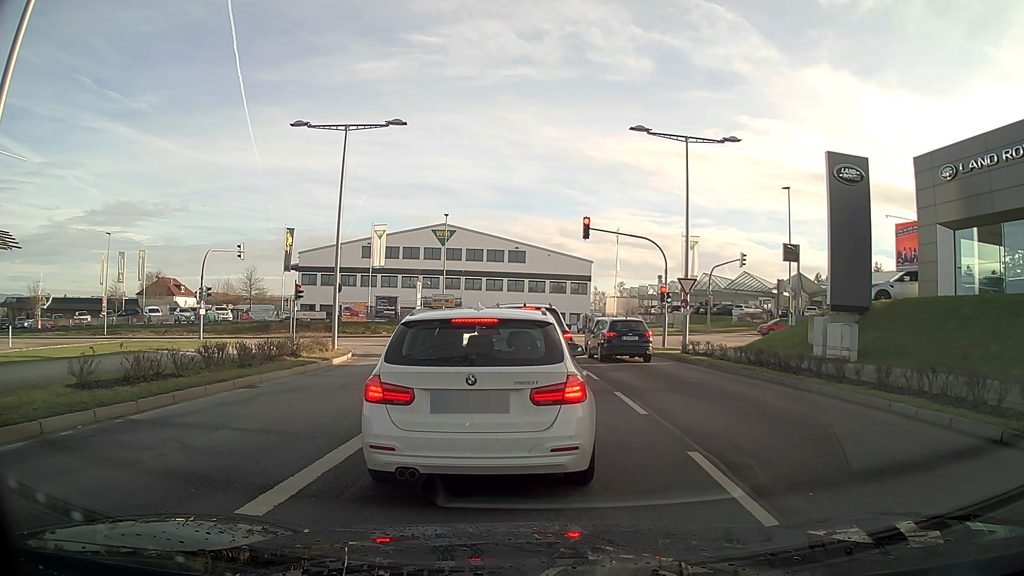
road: secondary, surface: asphalt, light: Day
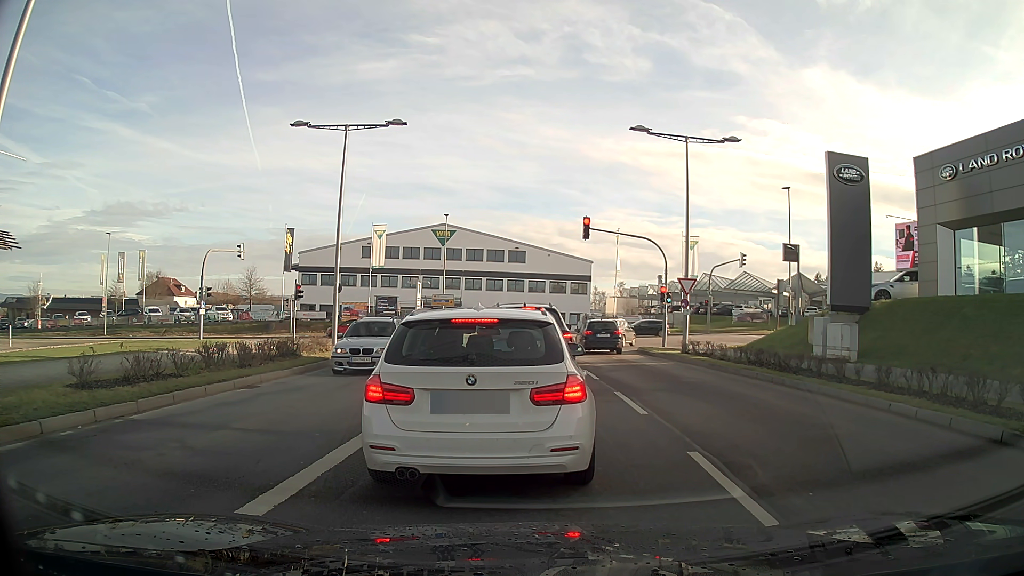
(0.0, 0.0) m; 0°
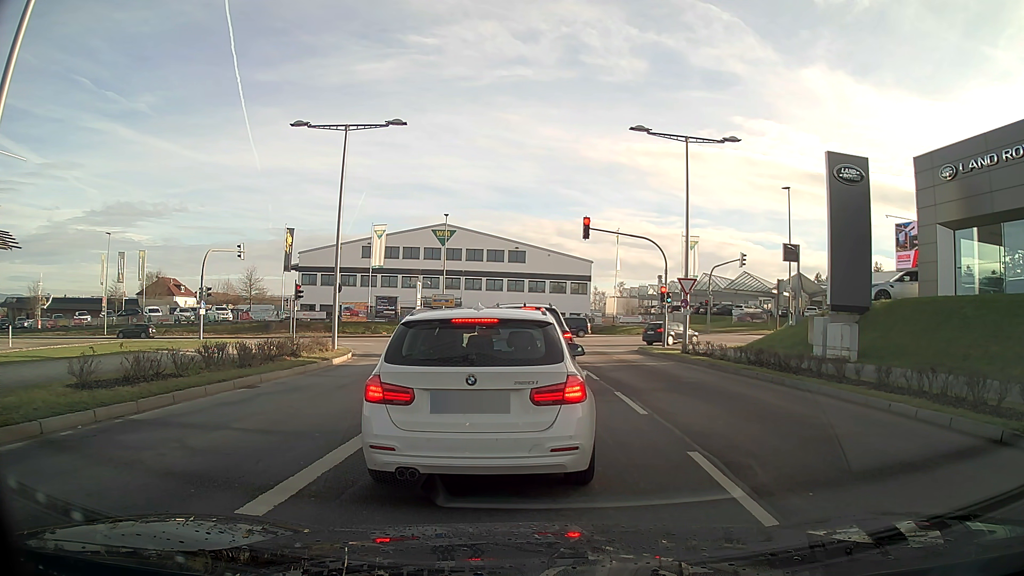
(0.0, 0.0) m; 0°
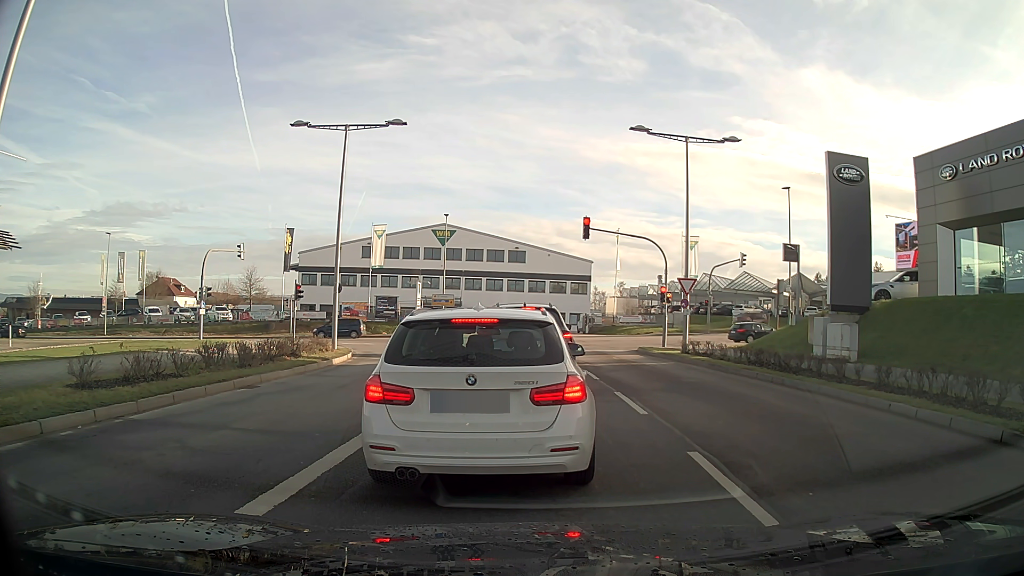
(0.0, 0.0) m; 0°
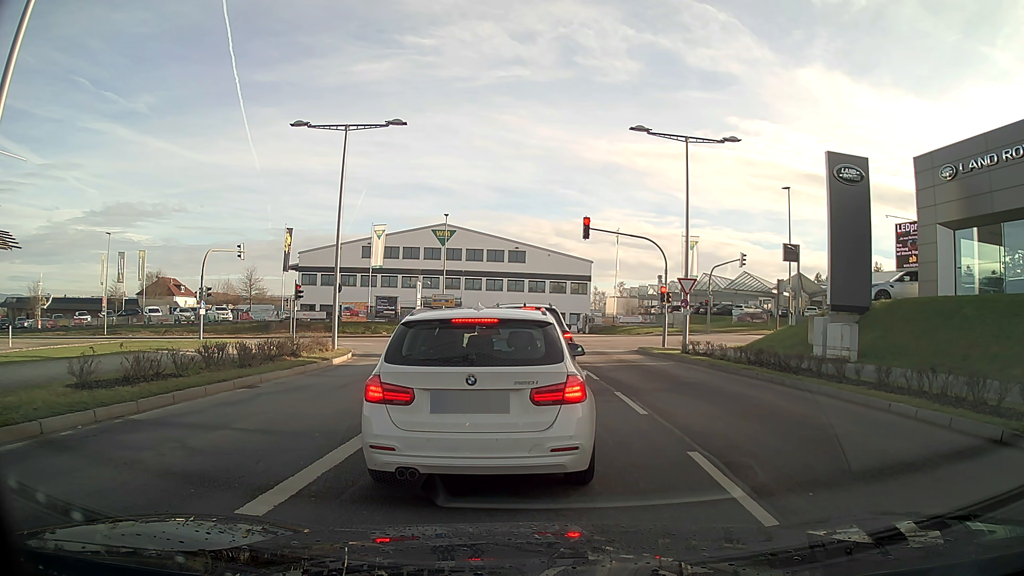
(0.0, 0.0) m; 0°
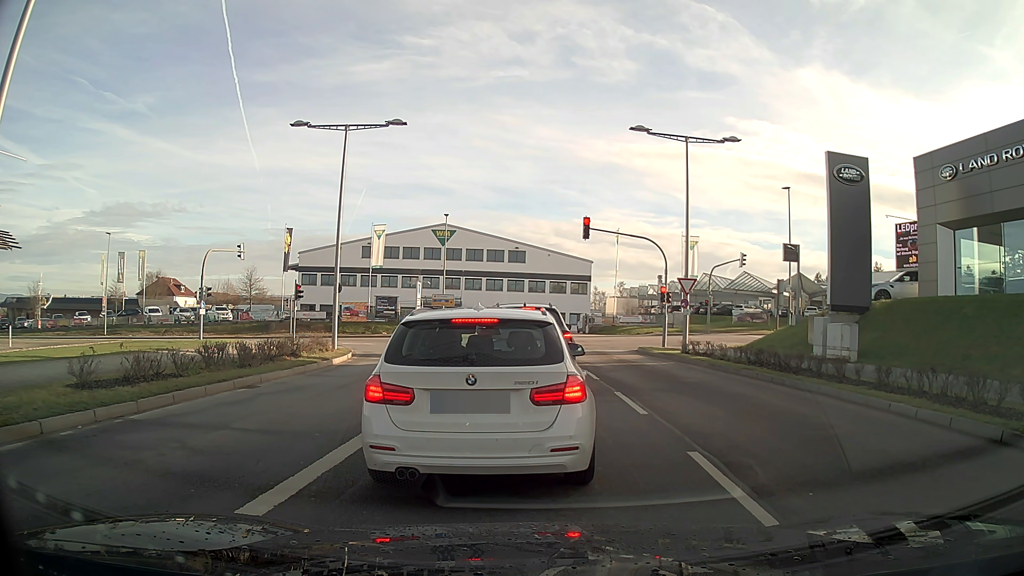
(0.0, 0.0) m; 0°
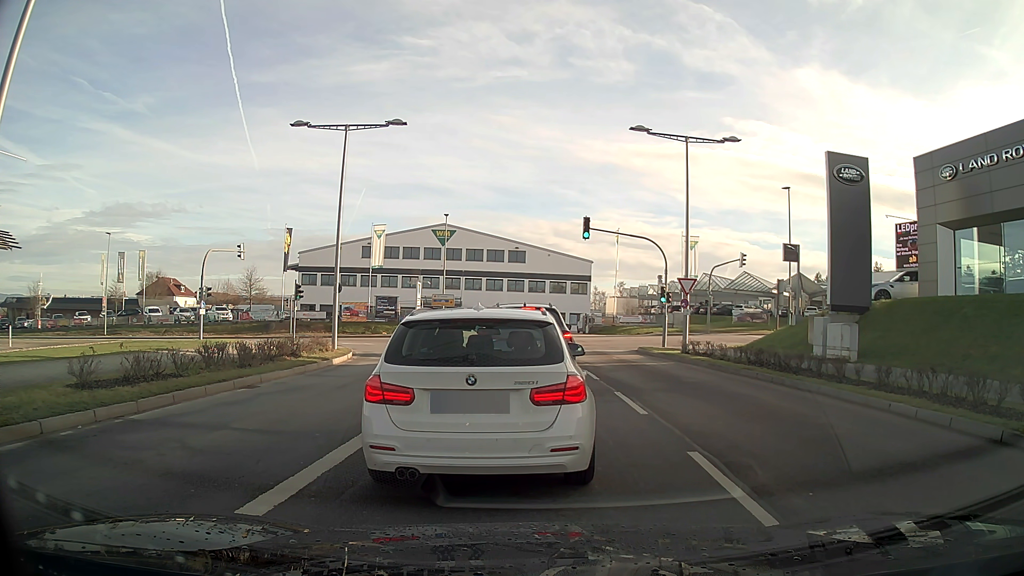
(0.0, 0.0) m; 0°
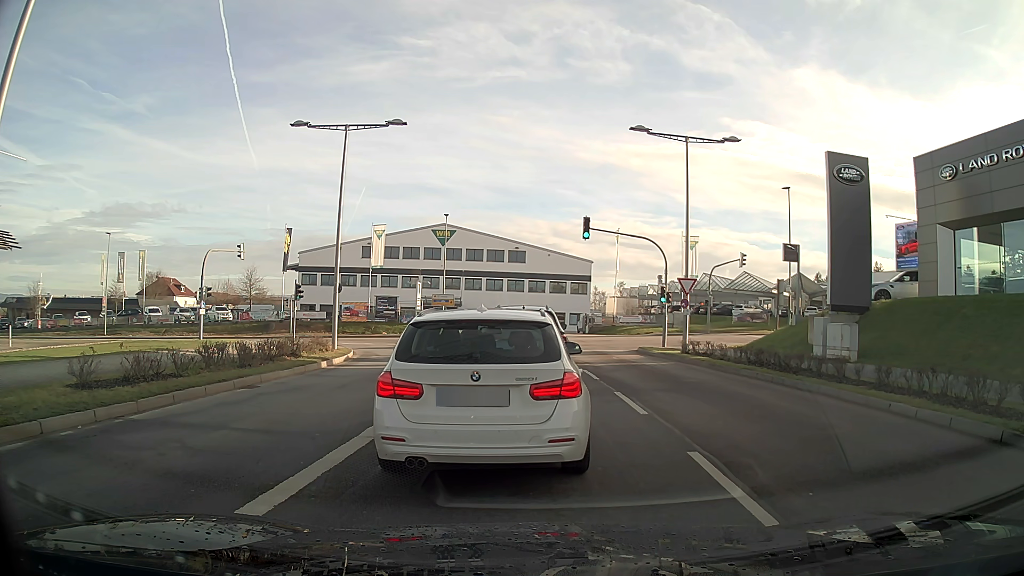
(0.0, 0.0) m; 0°
